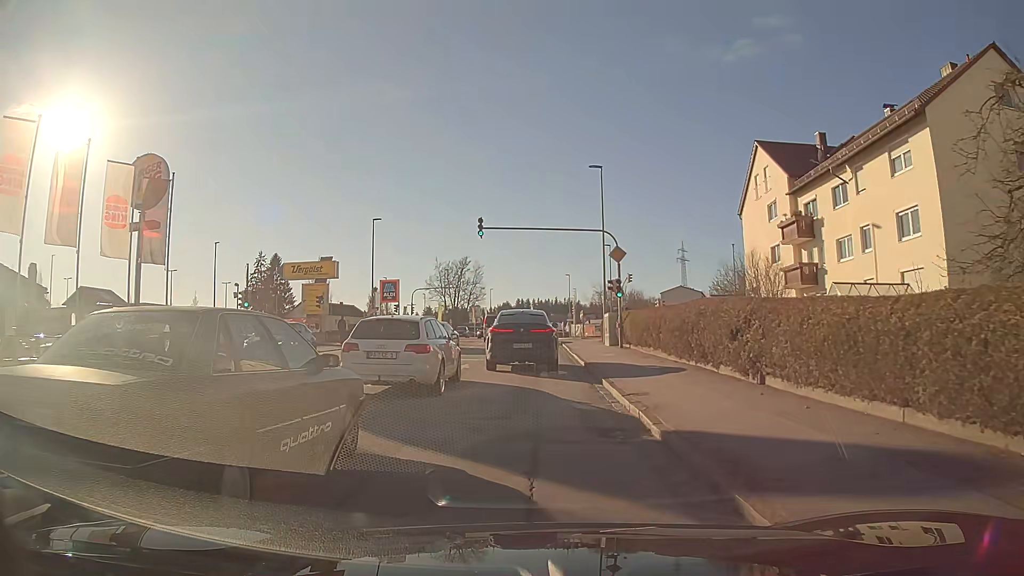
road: tertiary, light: Day
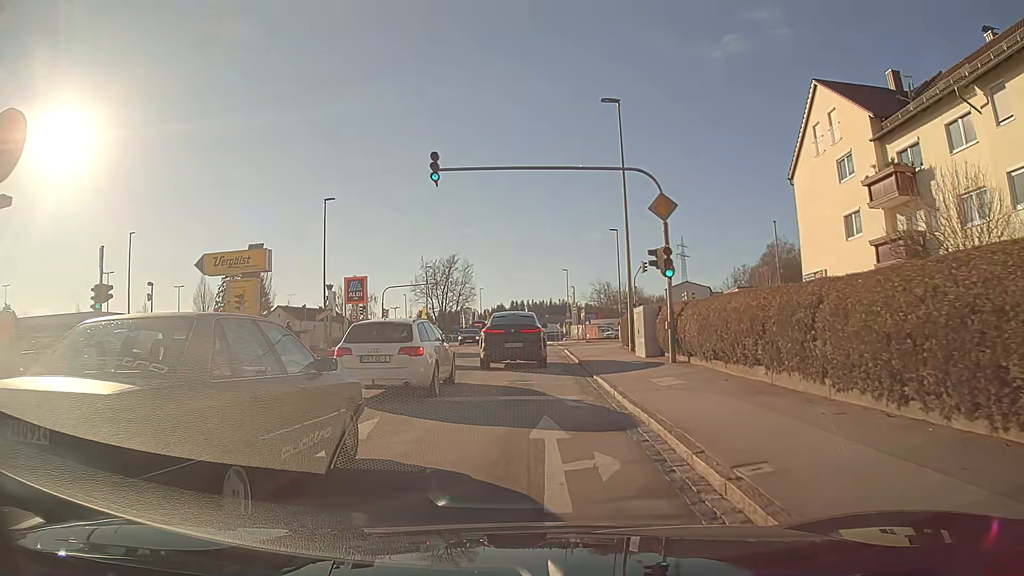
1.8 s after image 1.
(+0.1, +12.1) m; 0°
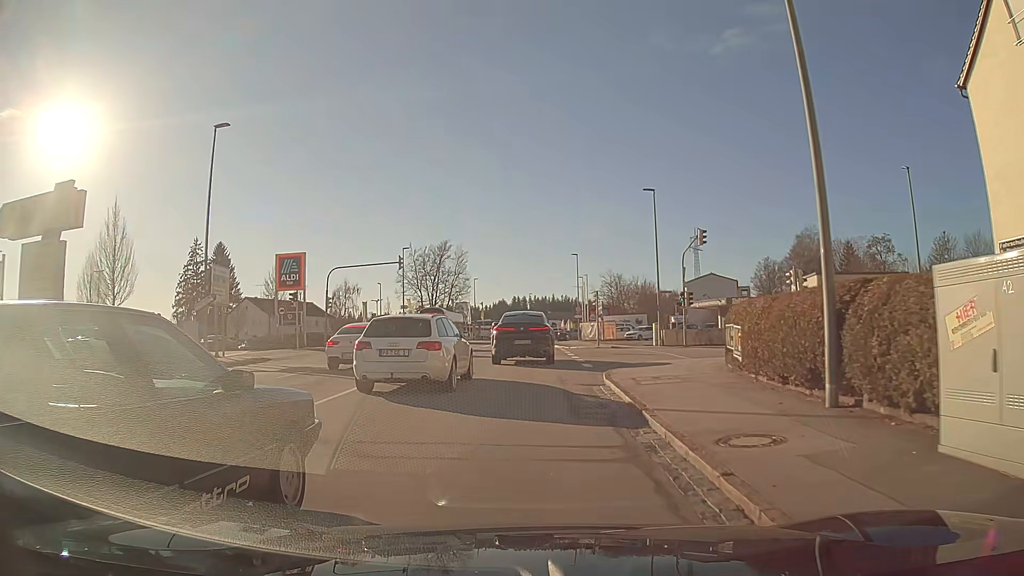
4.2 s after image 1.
(0.0, +18.0) m; 0°
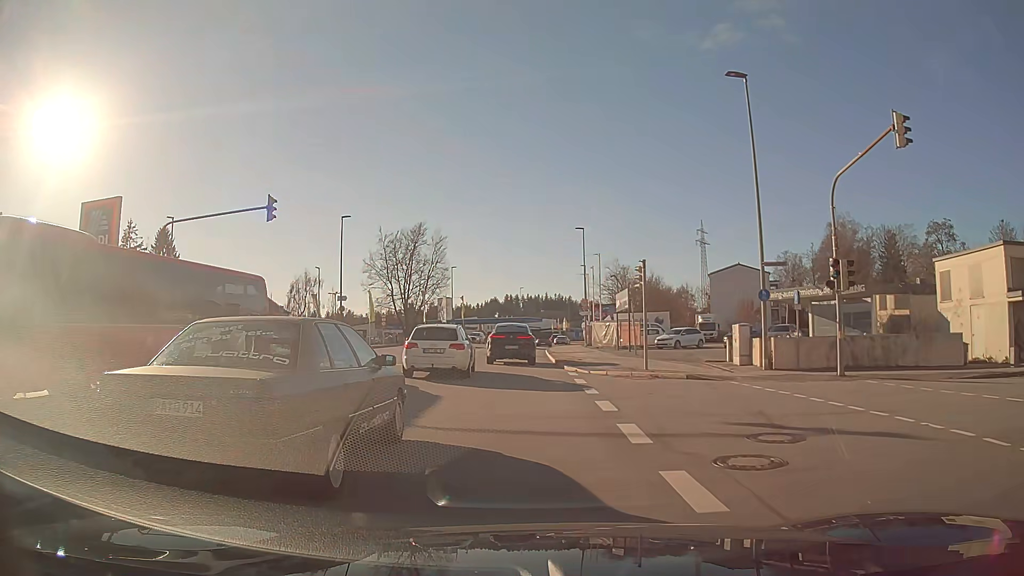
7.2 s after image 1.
(+0.1, +21.4) m; 0°
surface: asphalt
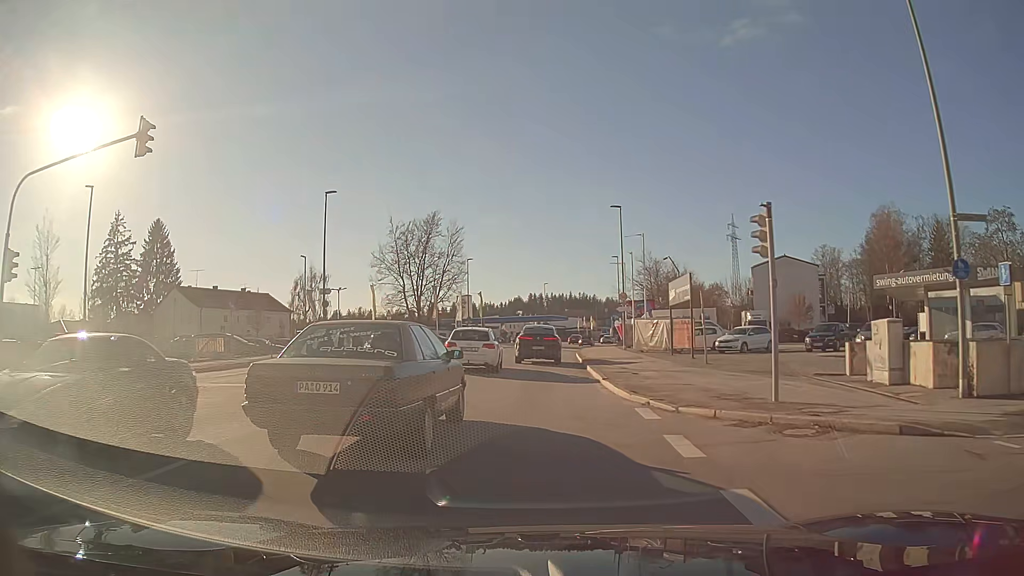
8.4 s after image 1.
(-0.1, +10.2) m; -1°
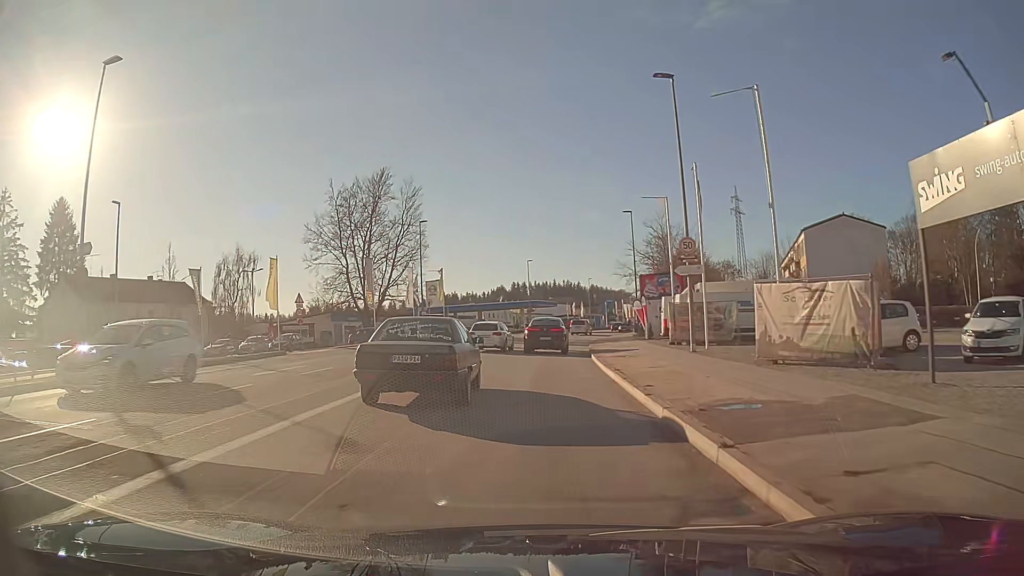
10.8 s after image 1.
(+0.2, +24.0) m; +1°
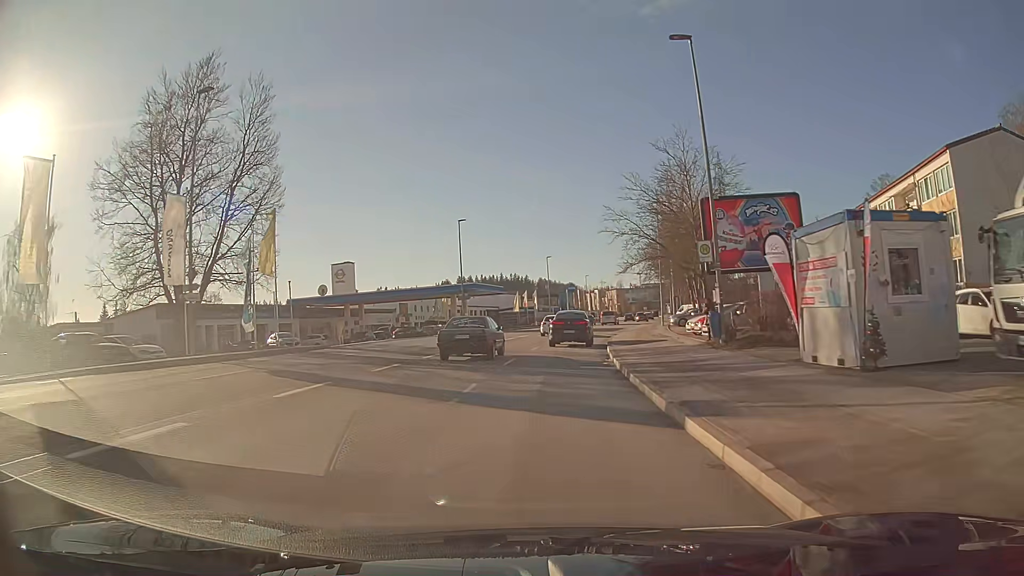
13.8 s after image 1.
(+1.1, +35.0) m; +5°
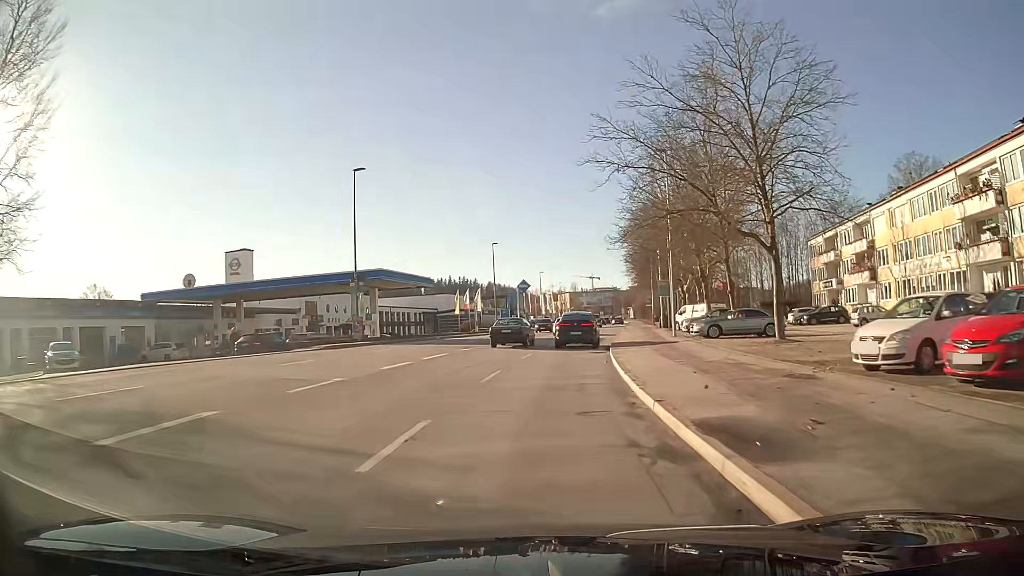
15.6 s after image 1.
(+0.9, +22.7) m; +4°
(0, +10) (+1, +20) (+2, +30) (+3, +40) (+4, +50) (+6, +60) (+7, +70) (+8, +79) (+10, +89) (+11, +99) m
